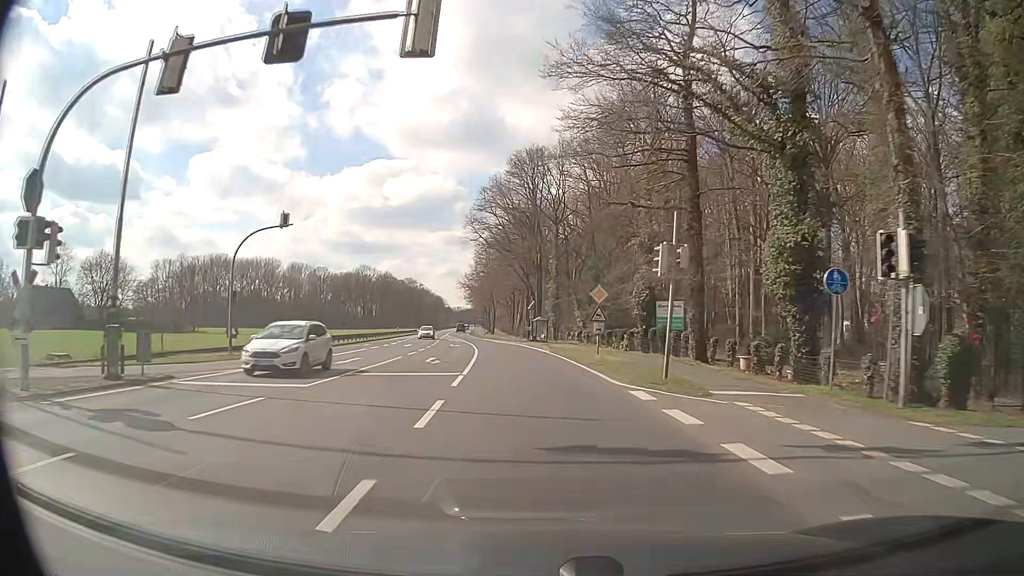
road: primary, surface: asphalt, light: Day
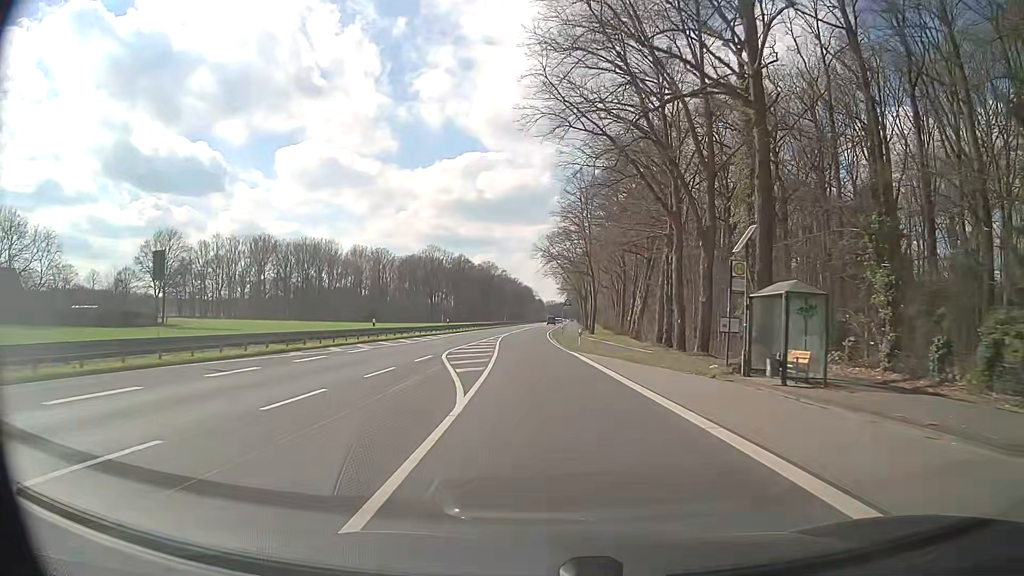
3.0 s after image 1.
(-4.3, +53.9) m; -8°
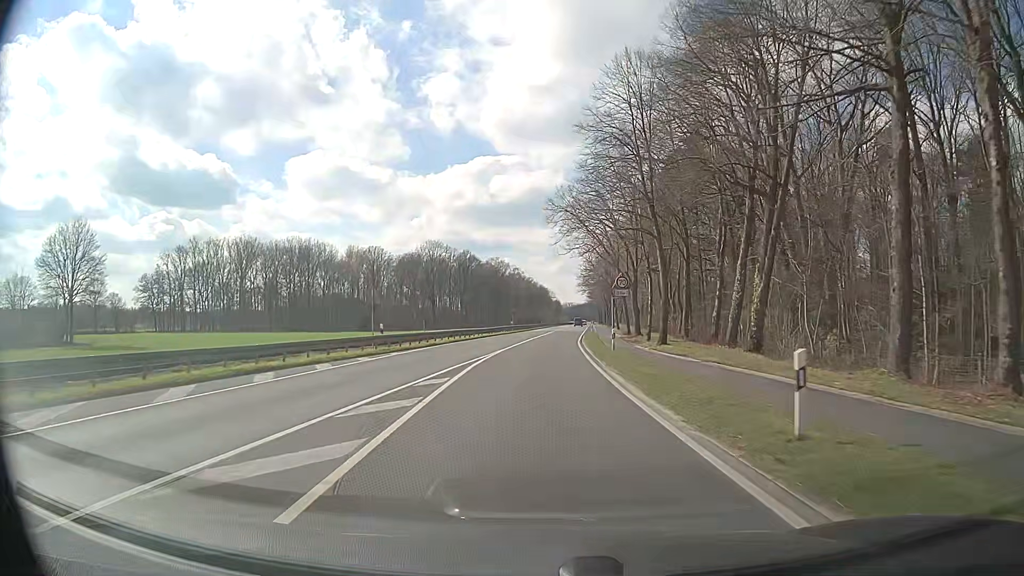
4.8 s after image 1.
(-0.8, +32.6) m; -2°
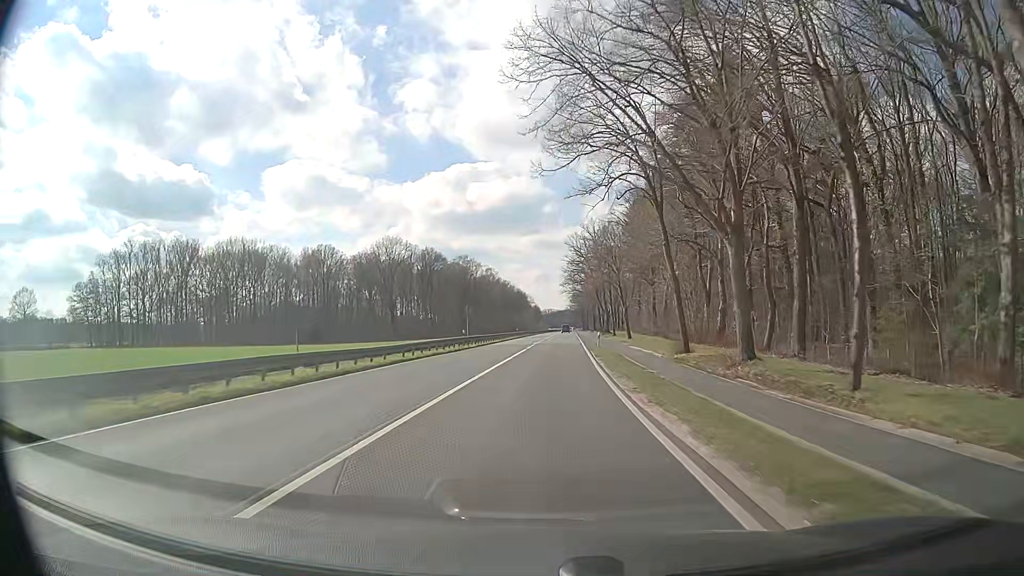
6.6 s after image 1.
(+0.4, +32.4) m; +2°
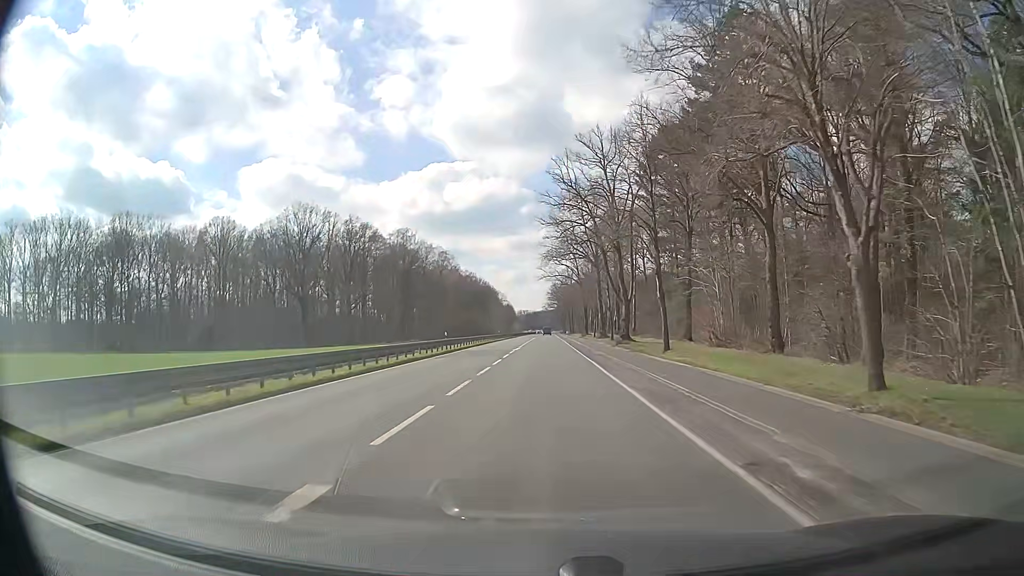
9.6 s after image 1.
(+1.1, +53.6) m; +2°
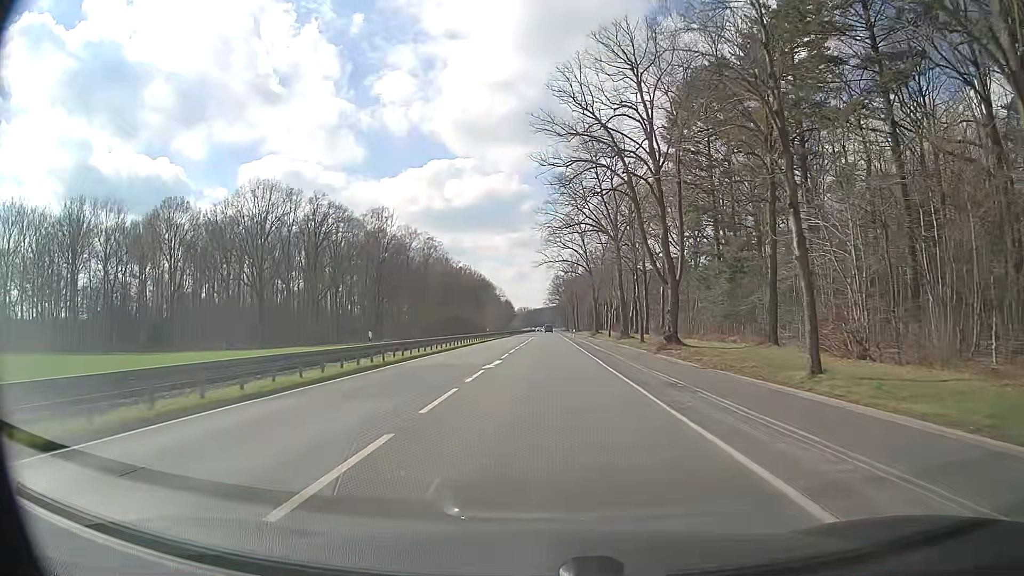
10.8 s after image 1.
(+0.1, +21.5) m; 0°
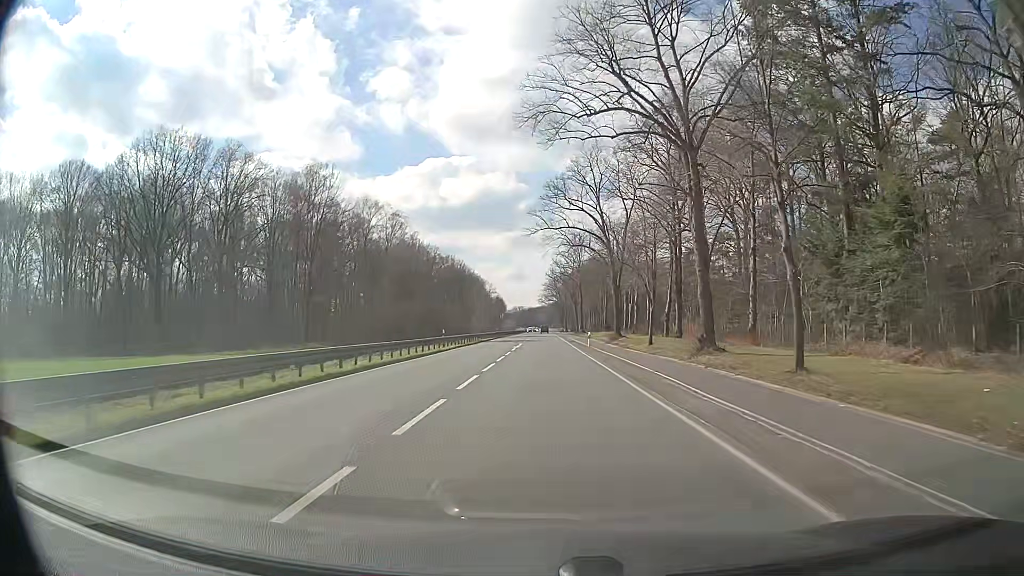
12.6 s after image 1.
(+0.1, +32.2) m; 0°
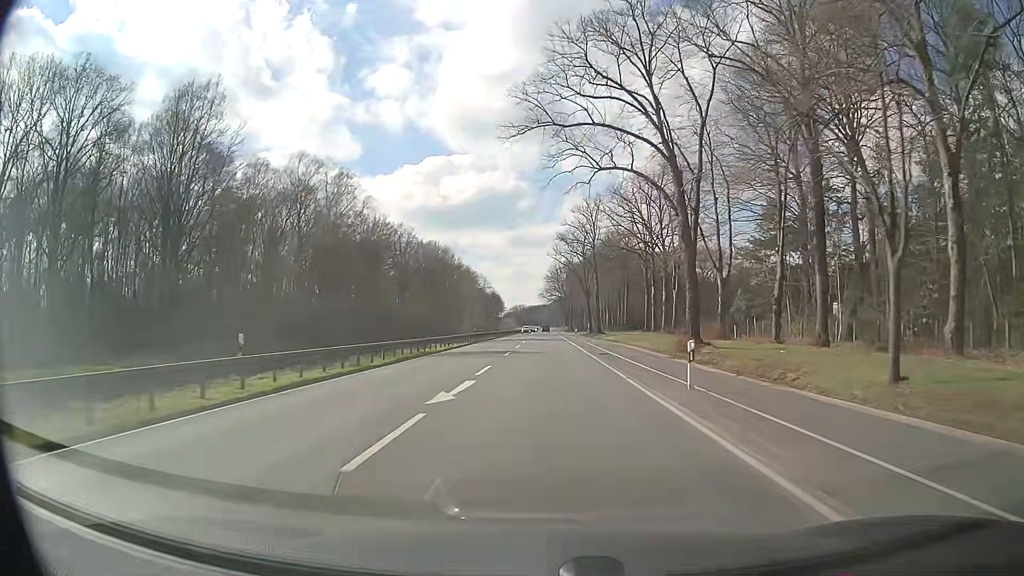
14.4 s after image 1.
(+0.2, +32.2) m; 0°
(0, +10) (0, +20) (0, +30) (0, +40) (0, +50) (0, +60) (0, +70) (0, +80) (0, +90) (0, +100) m
